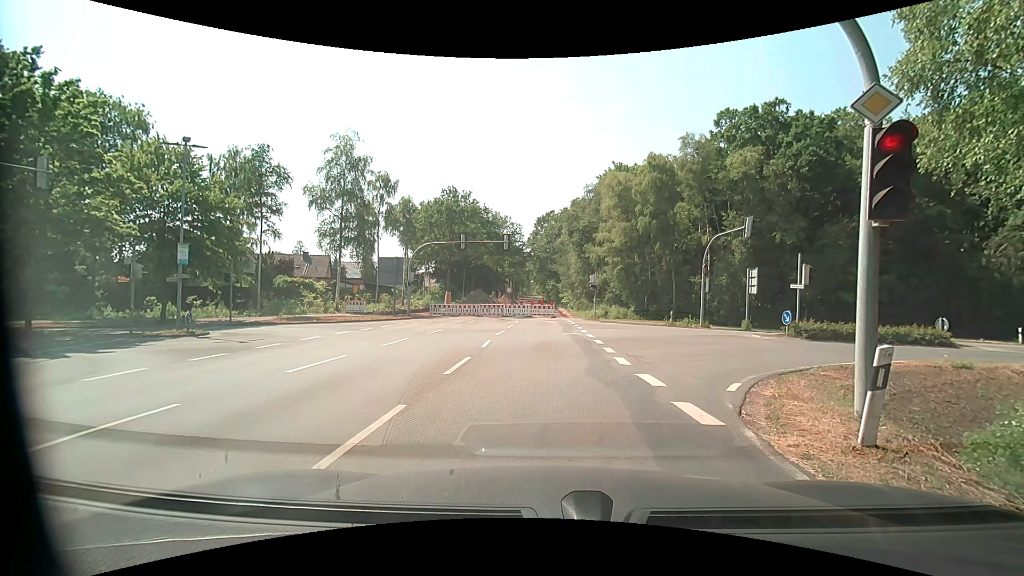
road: unclassified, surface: asphalt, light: Day
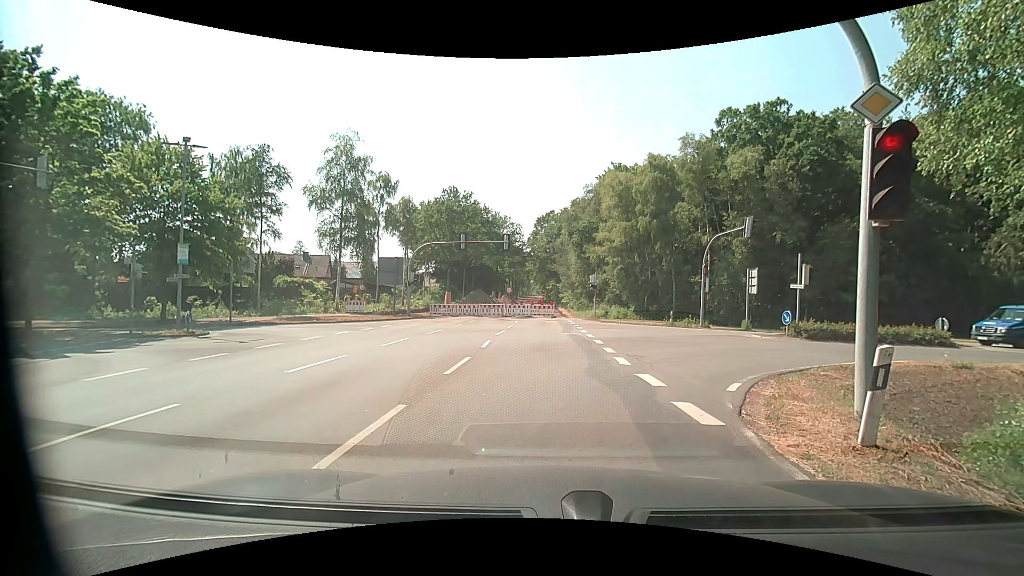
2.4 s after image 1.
(0.0, 0.0) m; 0°
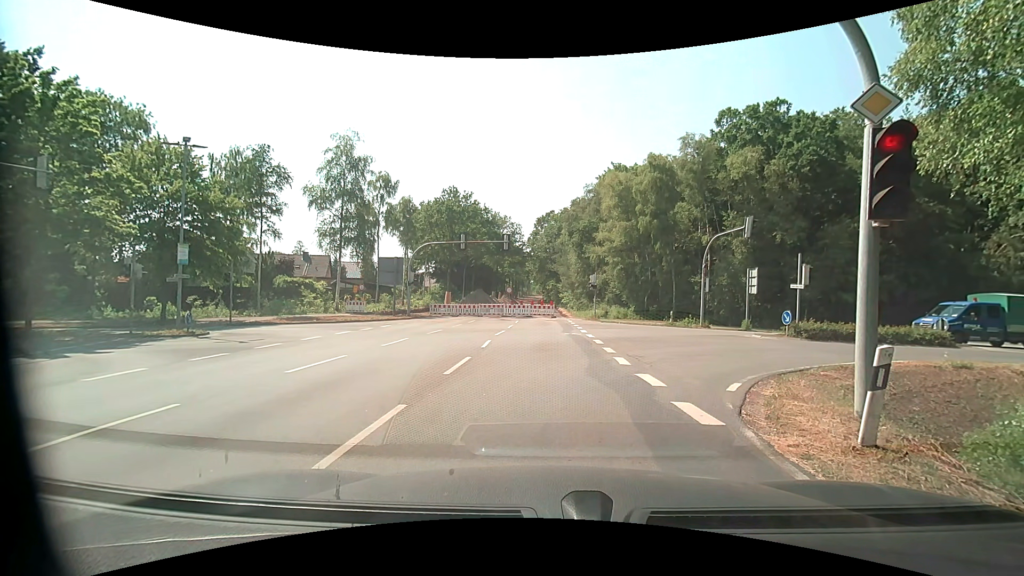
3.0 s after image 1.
(0.0, 0.0) m; 0°
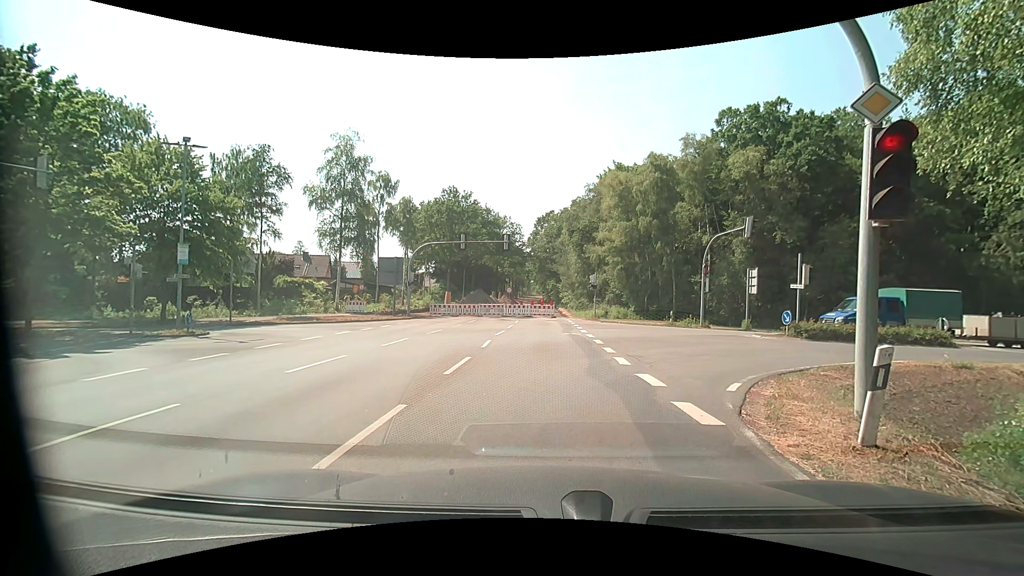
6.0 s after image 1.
(0.0, 0.0) m; 0°
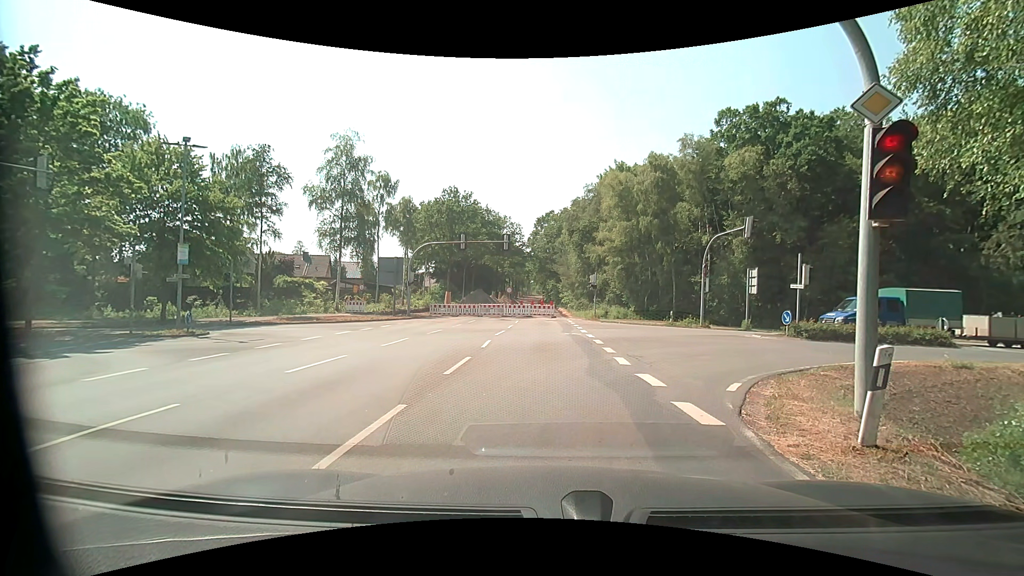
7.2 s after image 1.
(0.0, 0.0) m; 0°
